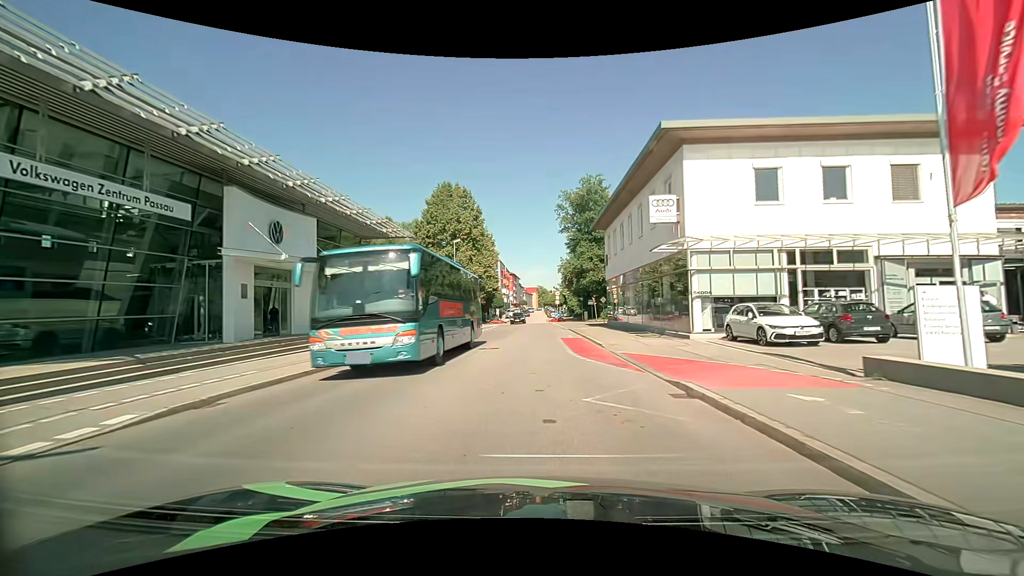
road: tertiary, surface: asphalt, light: Day
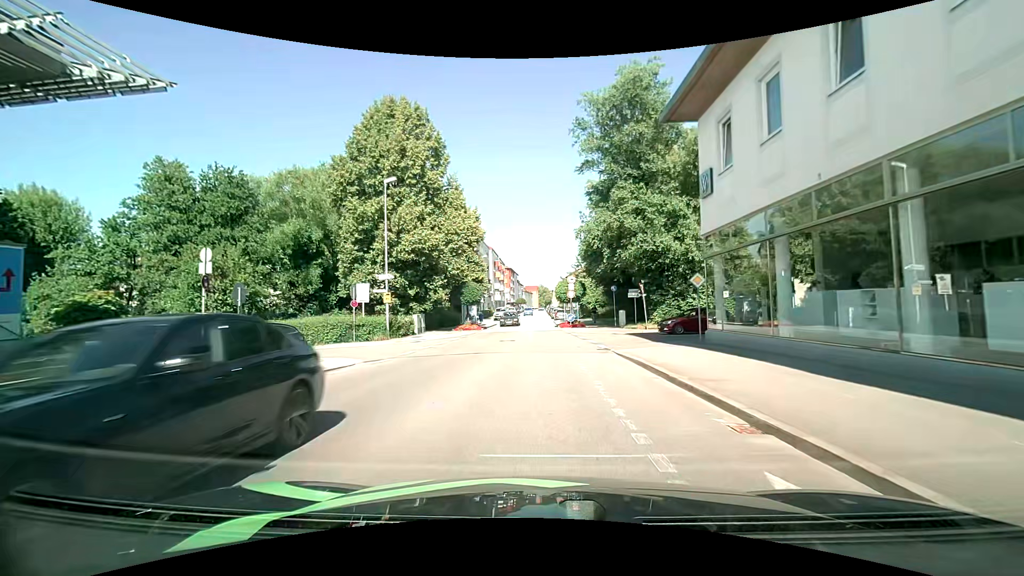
(0.0, +26.8) m; 0°
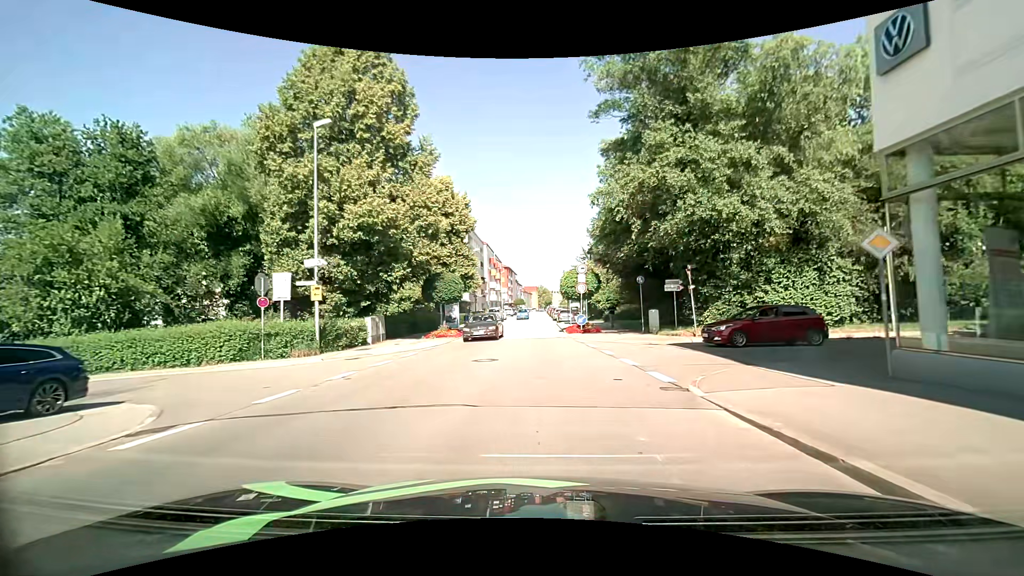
(0.0, +10.0) m; +1°
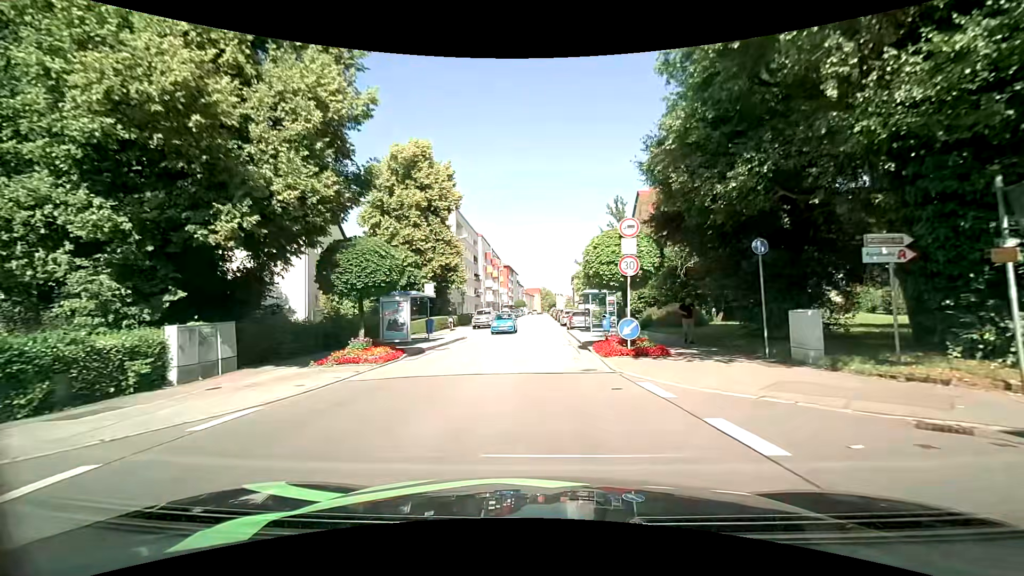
(-0.2, +14.5) m; -2°
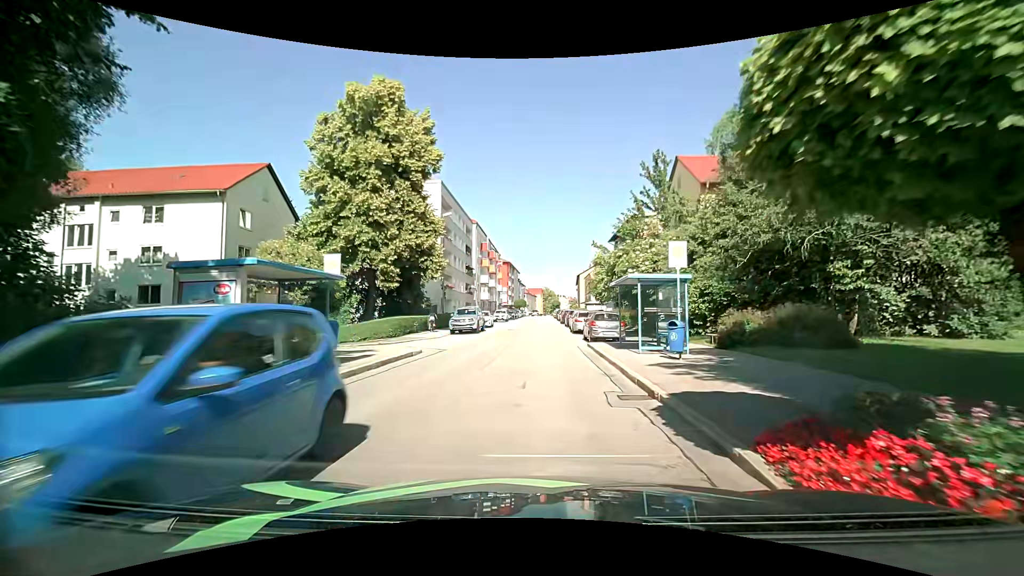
(+0.2, +12.6) m; +1°
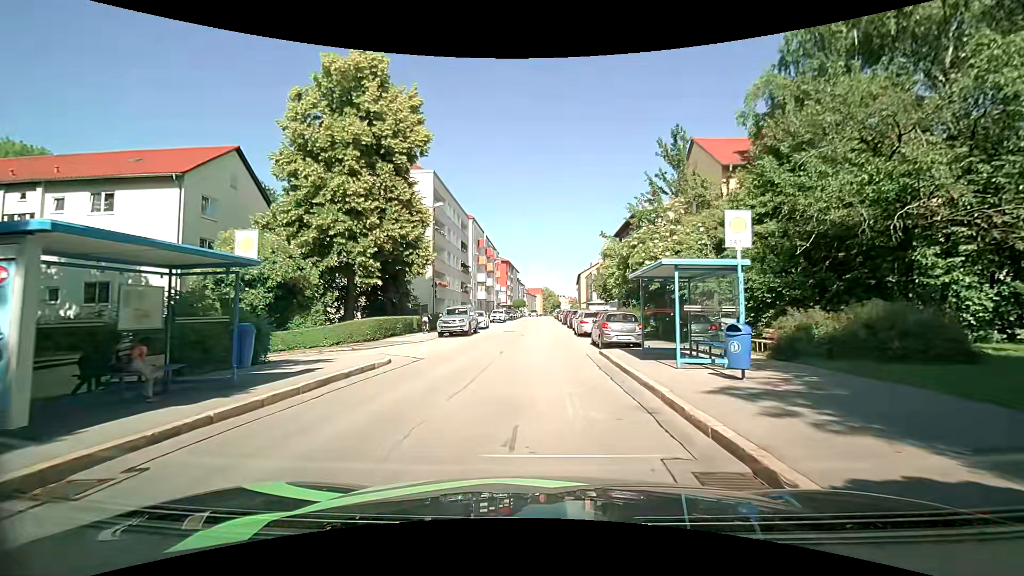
(0.0, +4.0) m; +1°
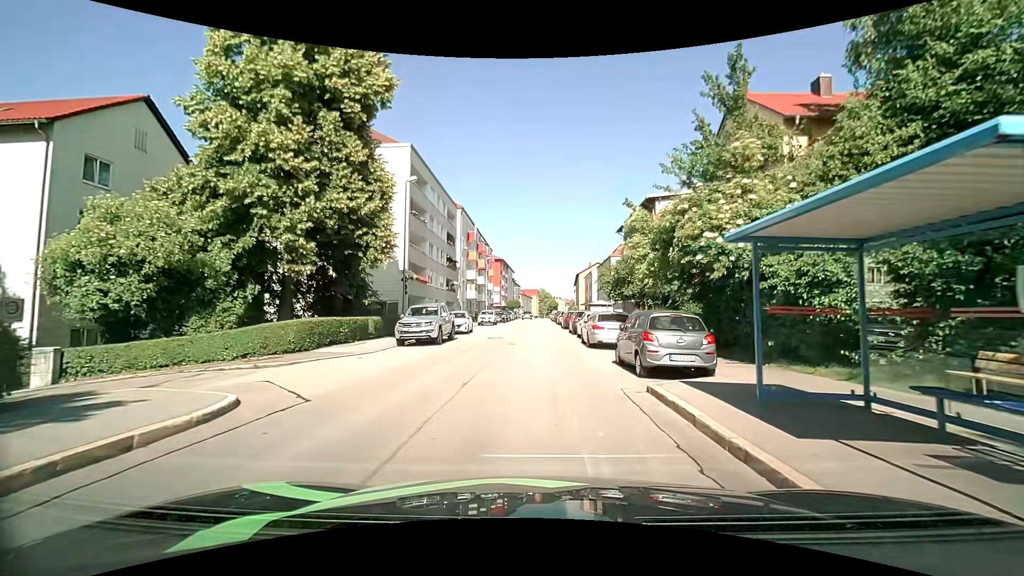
(-0.1, +7.9) m; 0°
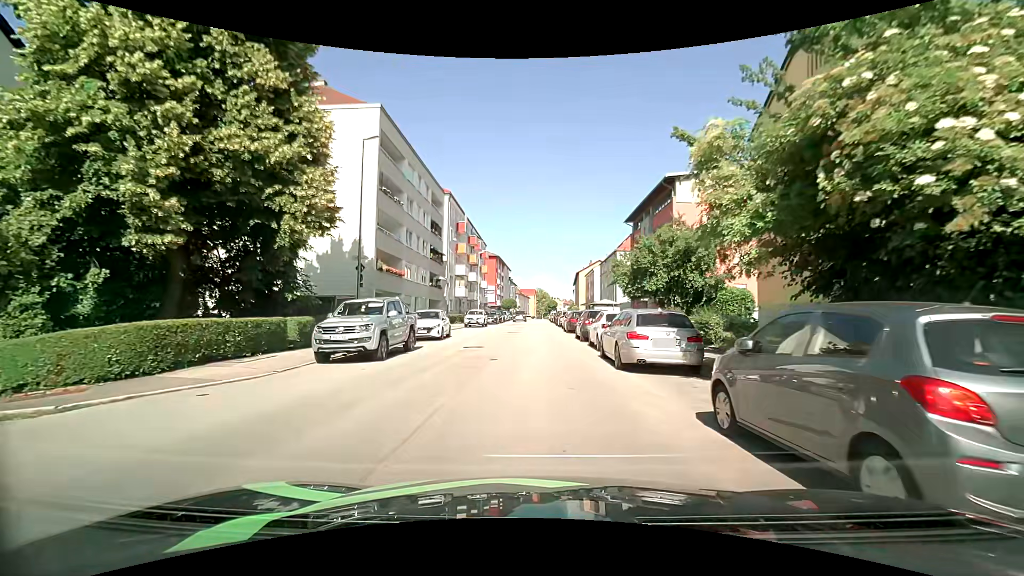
(-0.1, +7.8) m; 0°
(0, +10) (0, +20) (0, +30) (0, +40) (0, +50) (0, +60) (0, +70) (0, +80) (0, +90) (0, +100) m
